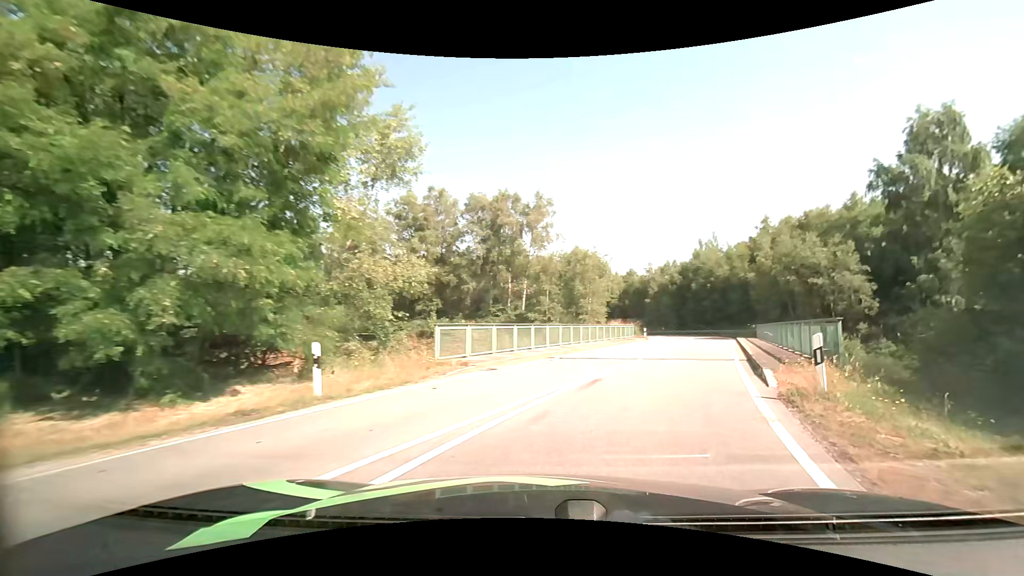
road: primary_link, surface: asphalt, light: Day
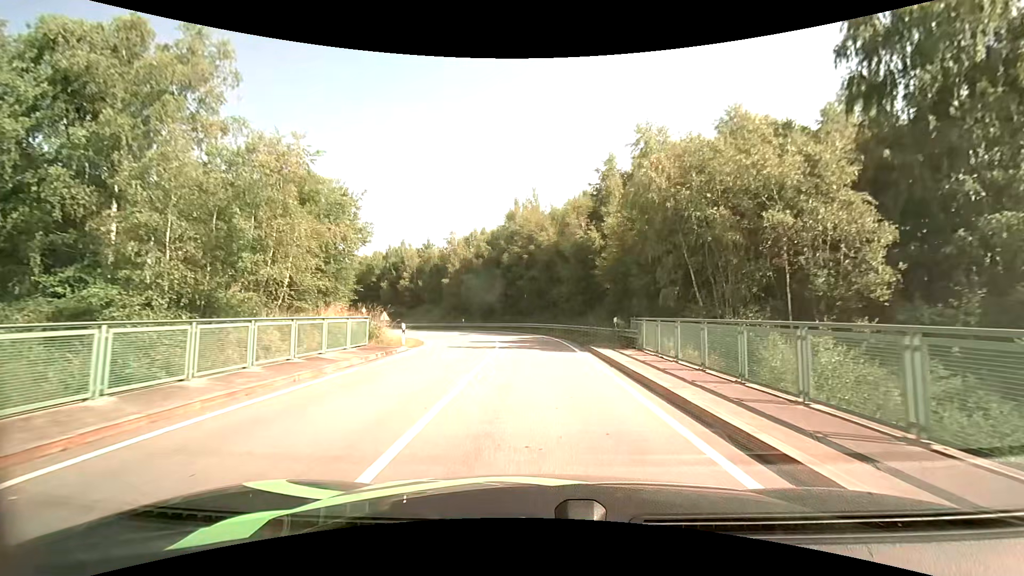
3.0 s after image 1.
(+7.6, +27.1) m; +20°
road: primary
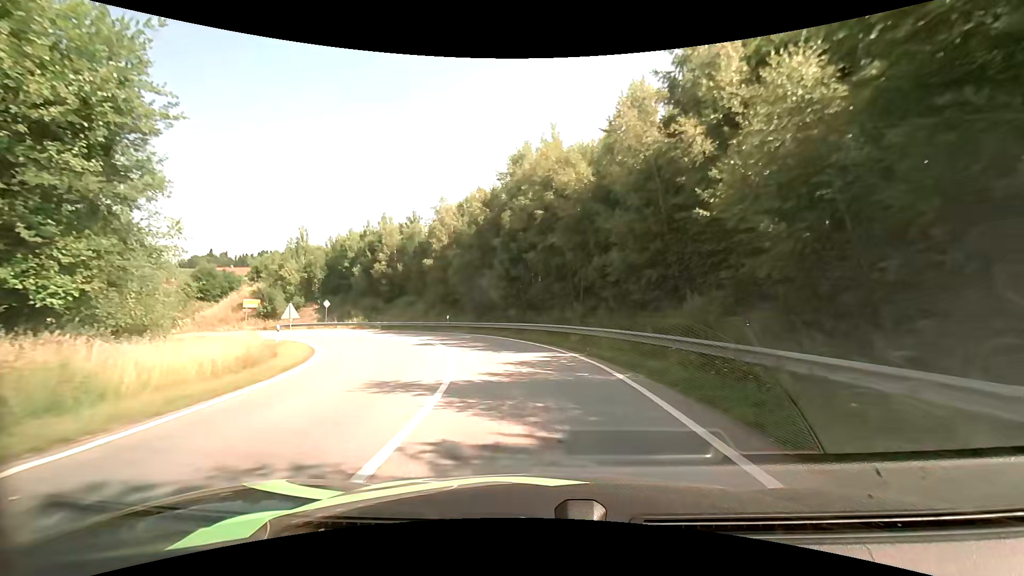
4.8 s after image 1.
(-0.1, +18.8) m; -2°
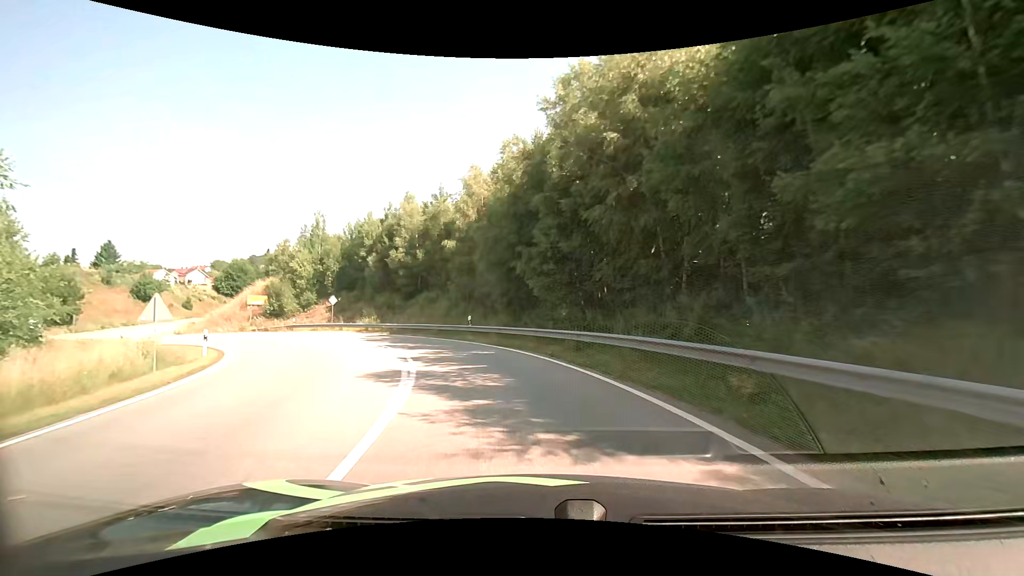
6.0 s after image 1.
(-0.6, +11.9) m; -6°
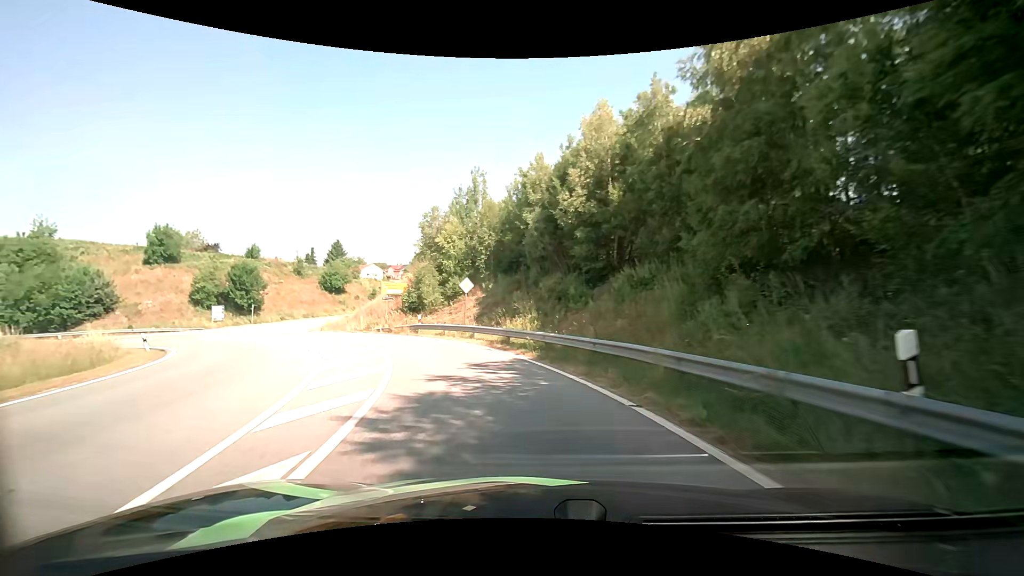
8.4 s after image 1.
(-4.0, +21.4) m; -23°
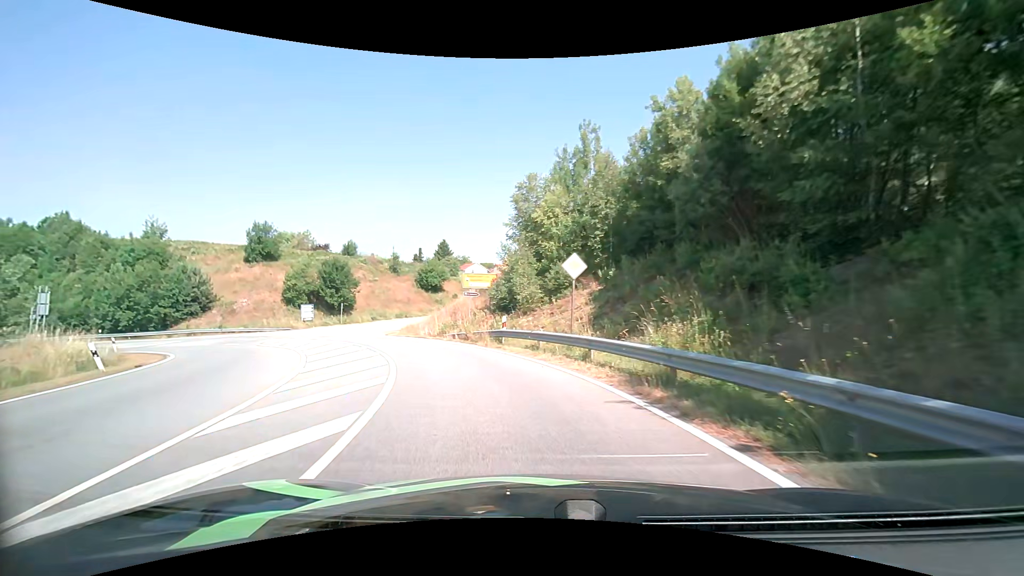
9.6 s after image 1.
(-1.2, +10.9) m; -13°
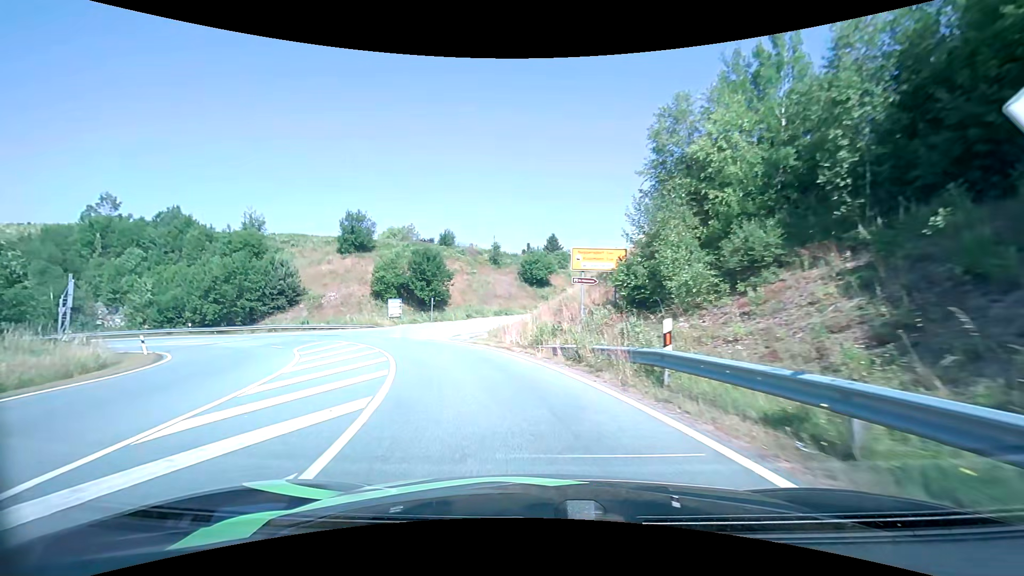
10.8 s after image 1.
(-1.2, +11.4) m; -13°
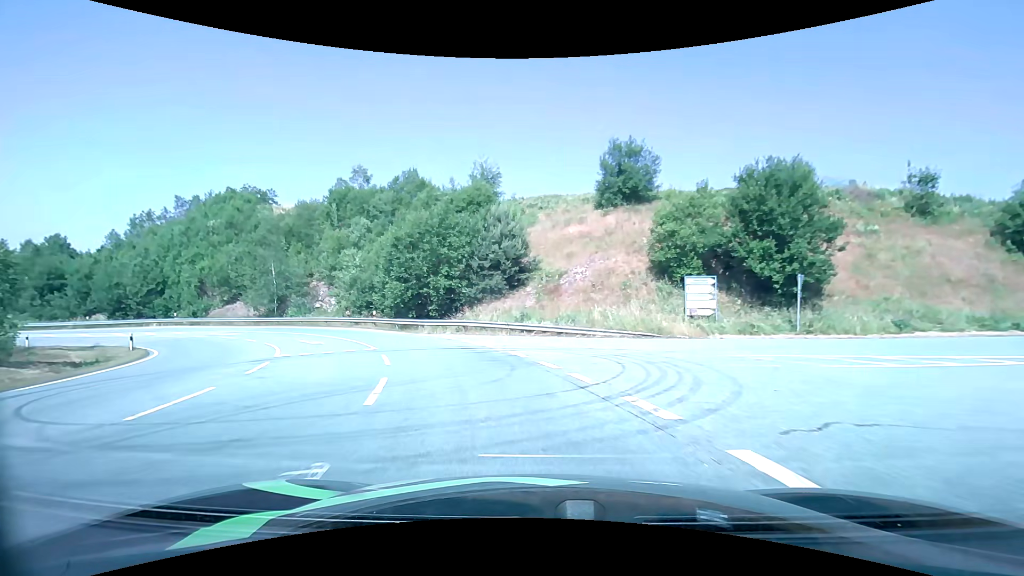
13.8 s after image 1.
(-8.1, +28.7) m; -31°
(-1, +10) (-4, +19) (-9, +28) (-15, +36) (-23, +42) (-32, +47) (-41, +49) (-51, +50) (-61, +52) (-70, +55) m
